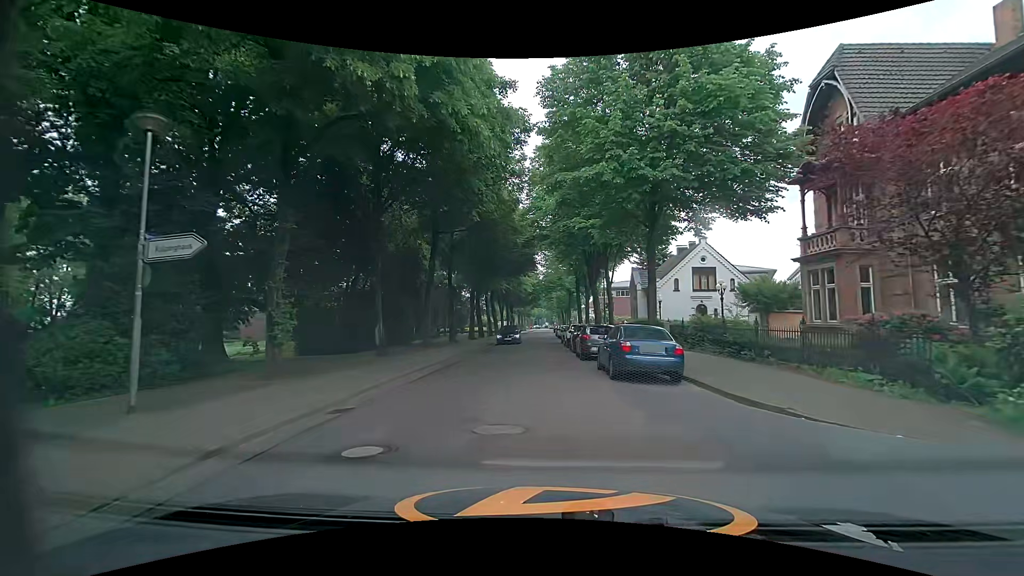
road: unclassified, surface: asphalt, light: Day
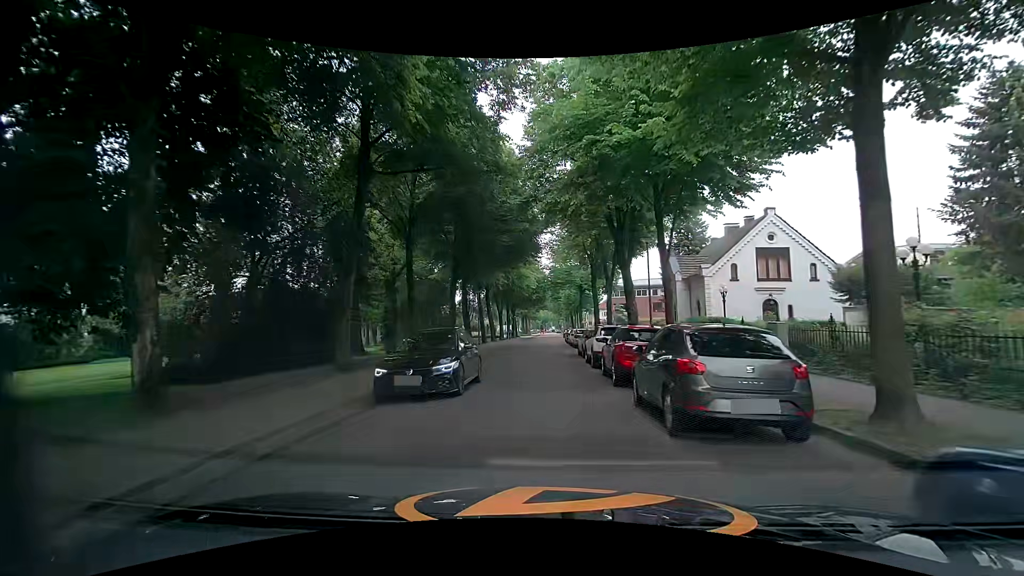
(-0.2, +13.6) m; -1°
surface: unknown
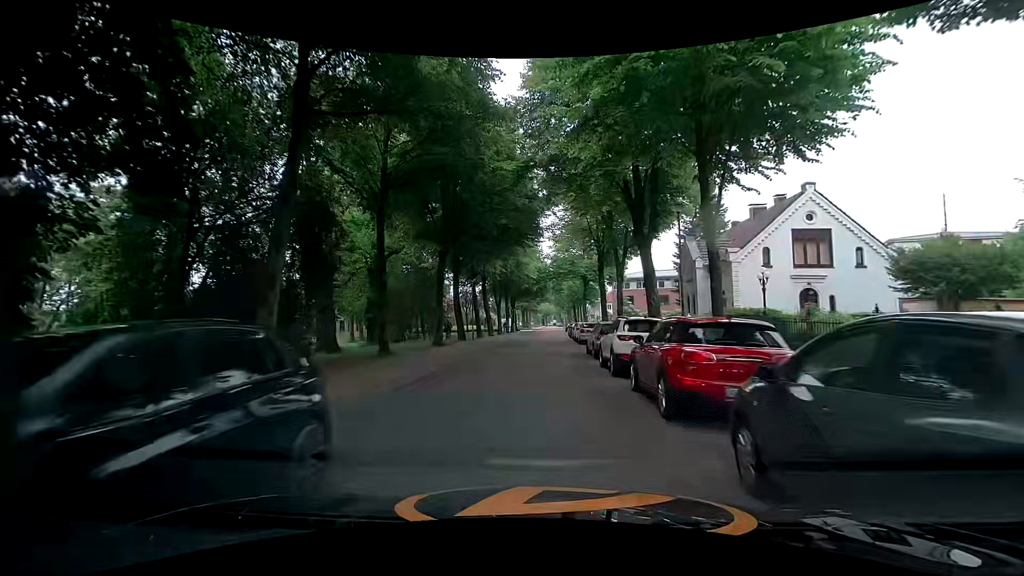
(-0.1, +4.9) m; -2°
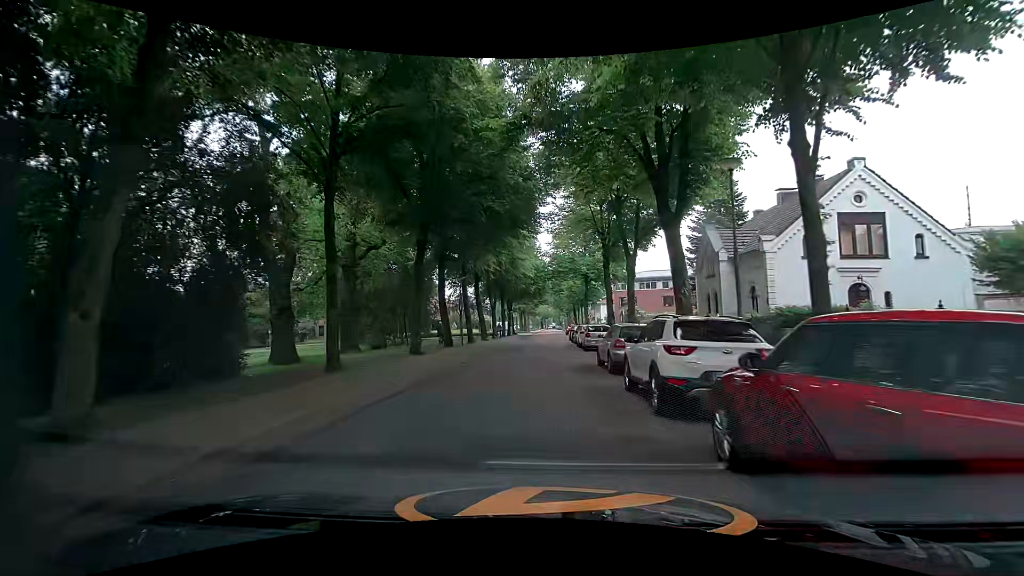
(+0.1, +5.0) m; +2°
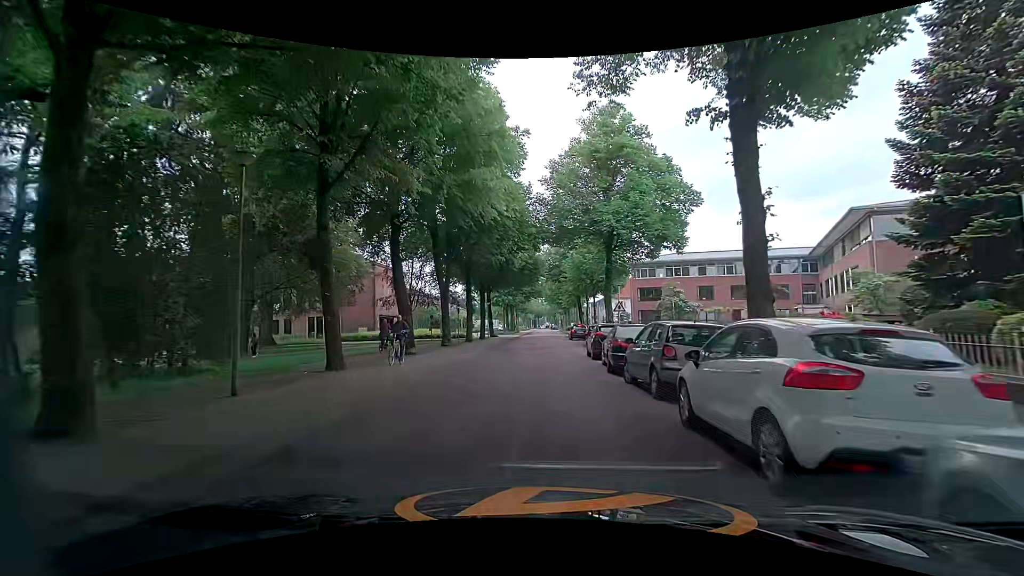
(-0.2, +27.5) m; +1°
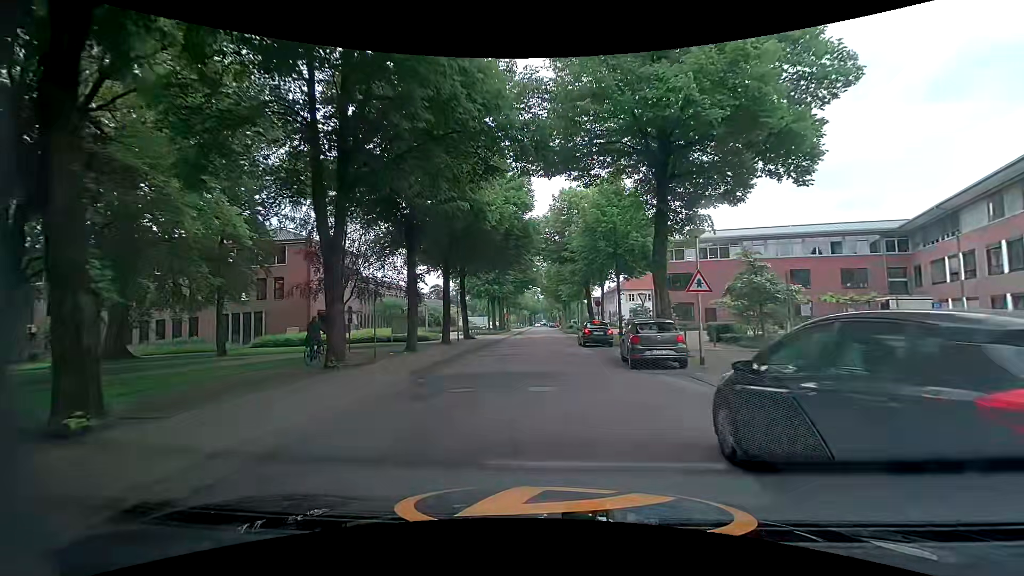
(-0.1, +17.9) m; 0°
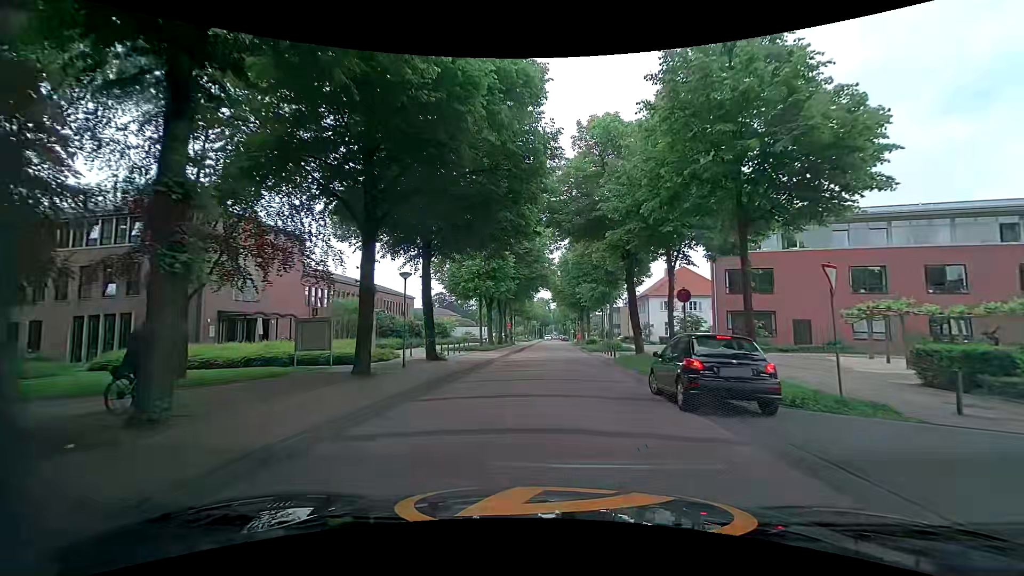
(-0.3, +17.6) m; -2°
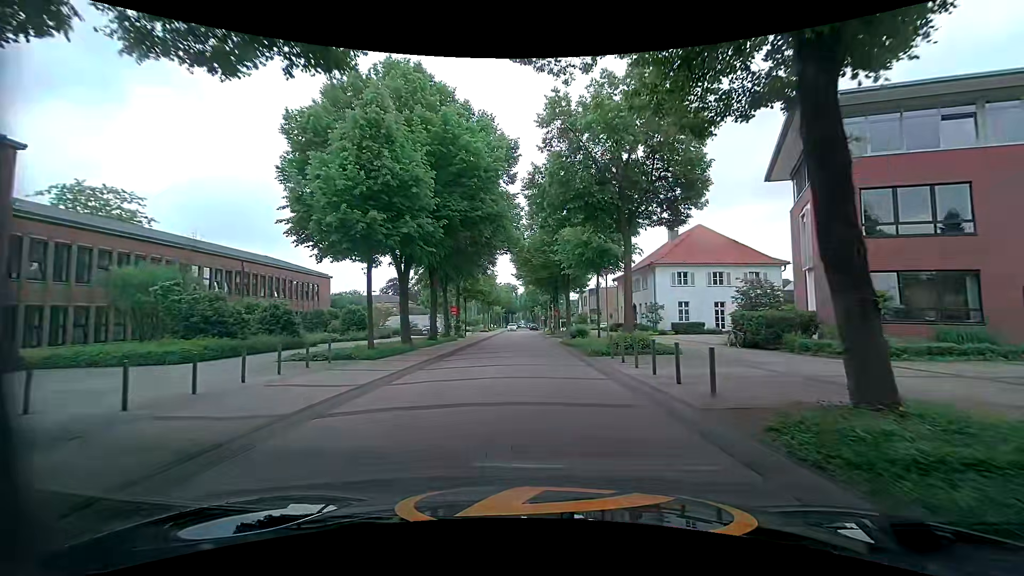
(+0.8, +22.4) m; +3°
(0, +10) (0, +20) (0, +30) (0, +40) (0, +50) (-1, +60) (-1, +70) (-1, +80) (-1, +90) (-2, +100) m
